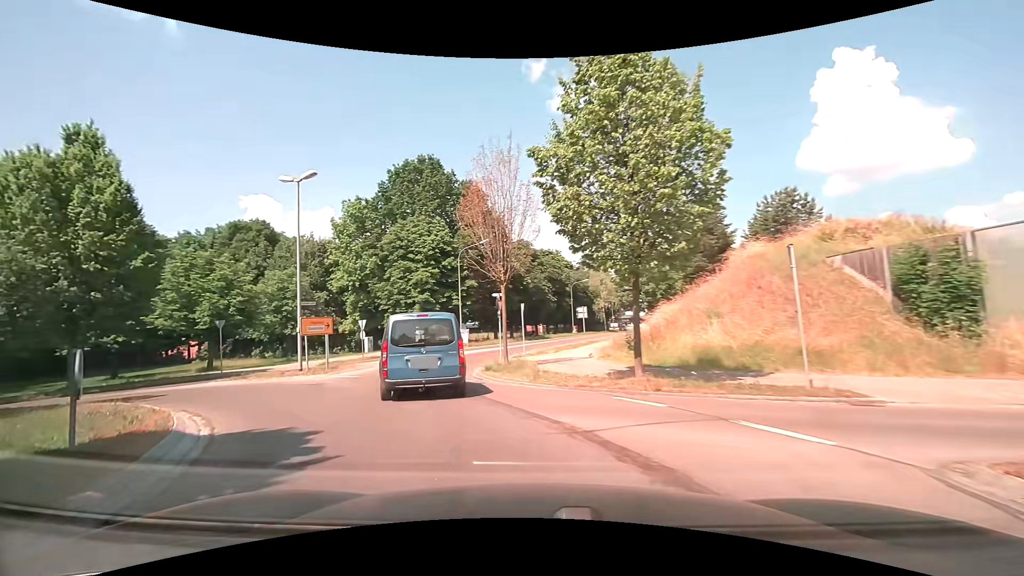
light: Day
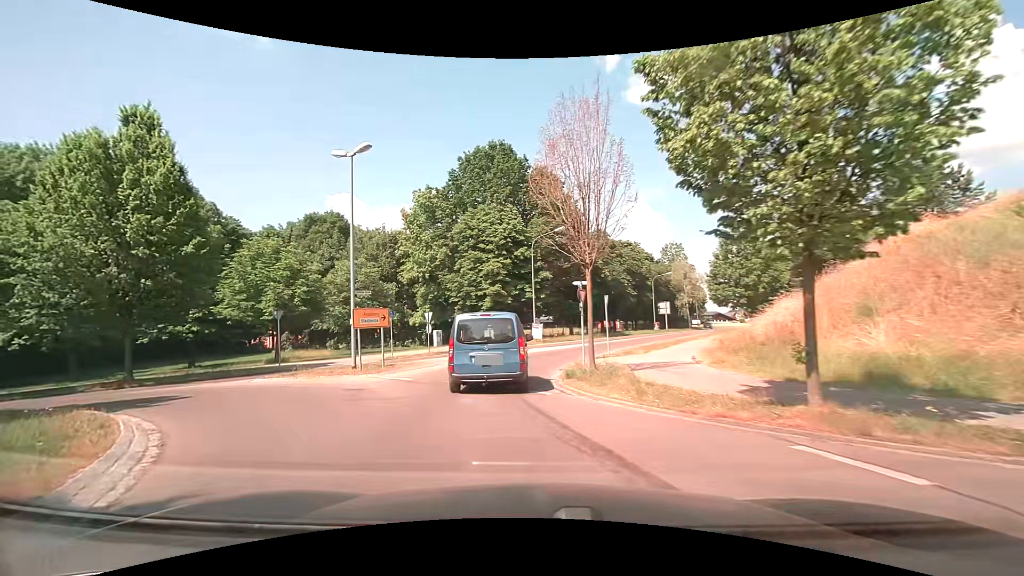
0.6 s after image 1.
(-0.2, +3.6) m; -8°
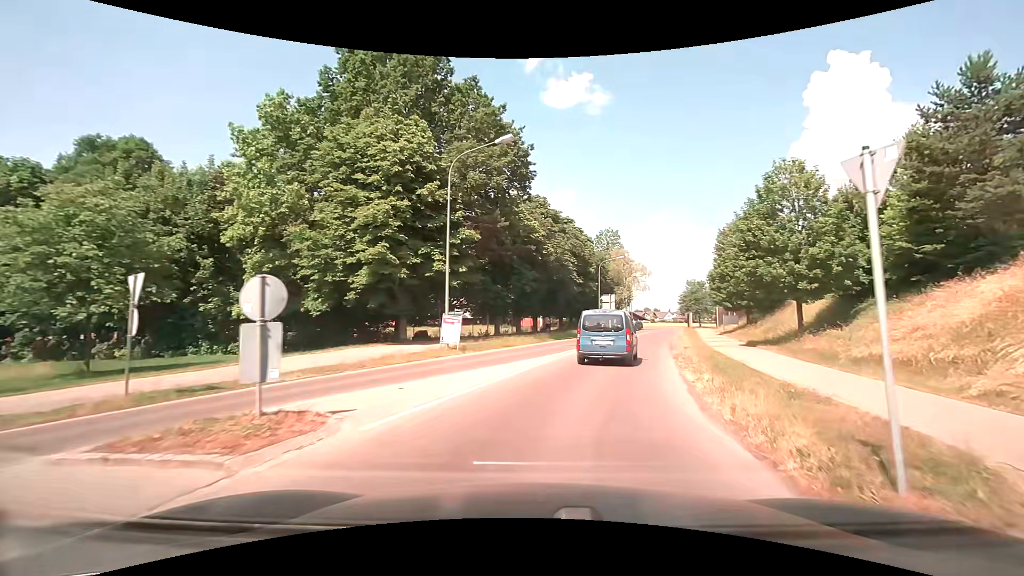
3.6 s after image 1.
(-0.7, +20.4) m; +10°
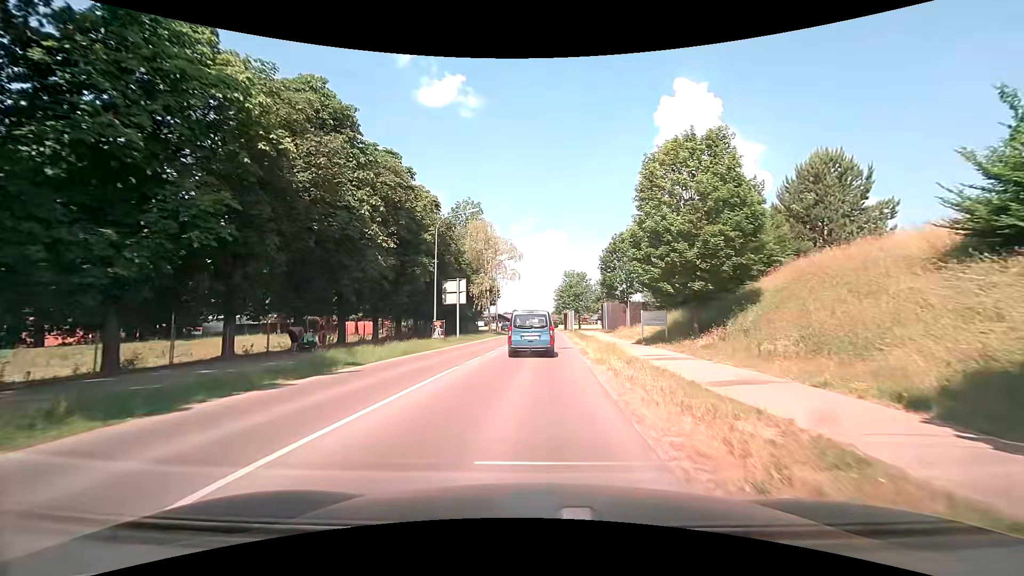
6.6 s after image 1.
(+5.5, +27.8) m; +14°
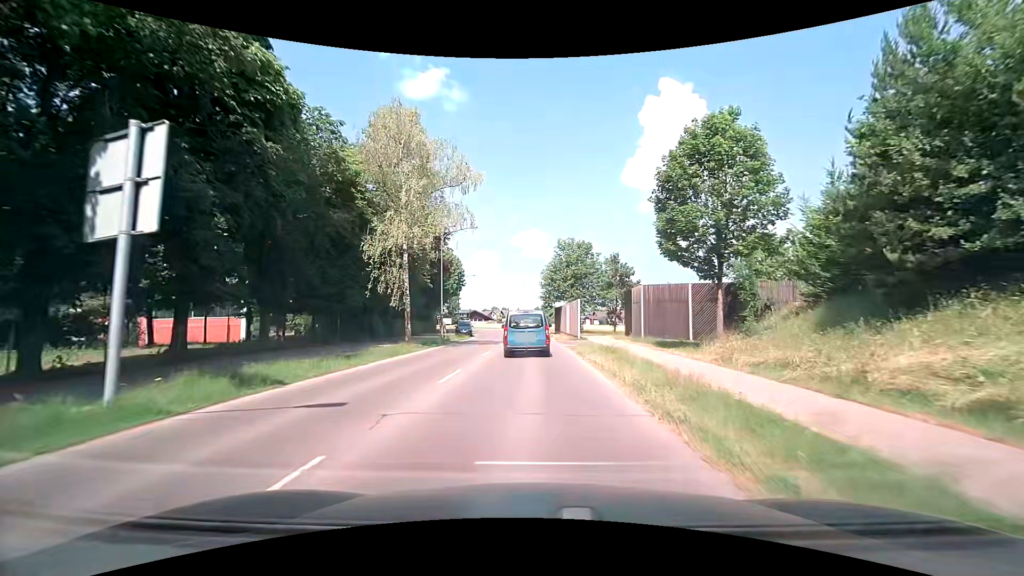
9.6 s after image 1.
(+0.6, +32.1) m; +2°
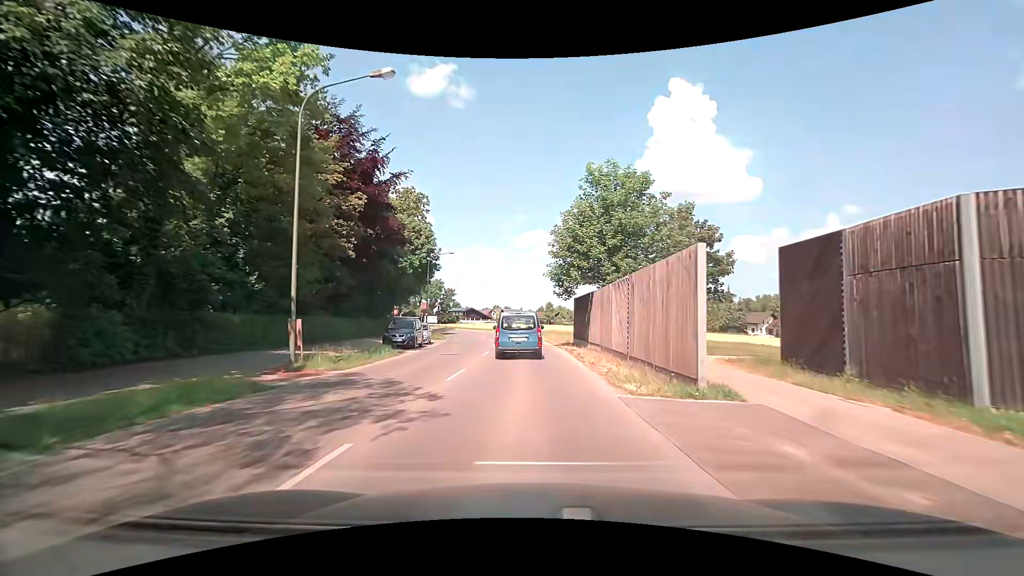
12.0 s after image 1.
(+0.3, +26.5) m; 0°
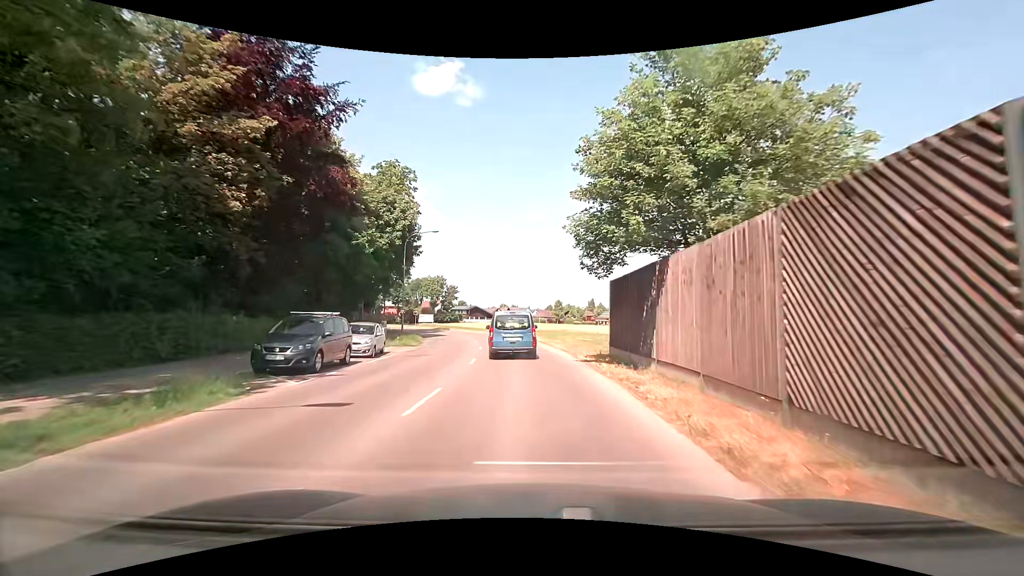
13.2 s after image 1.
(0.0, +13.5) m; -1°
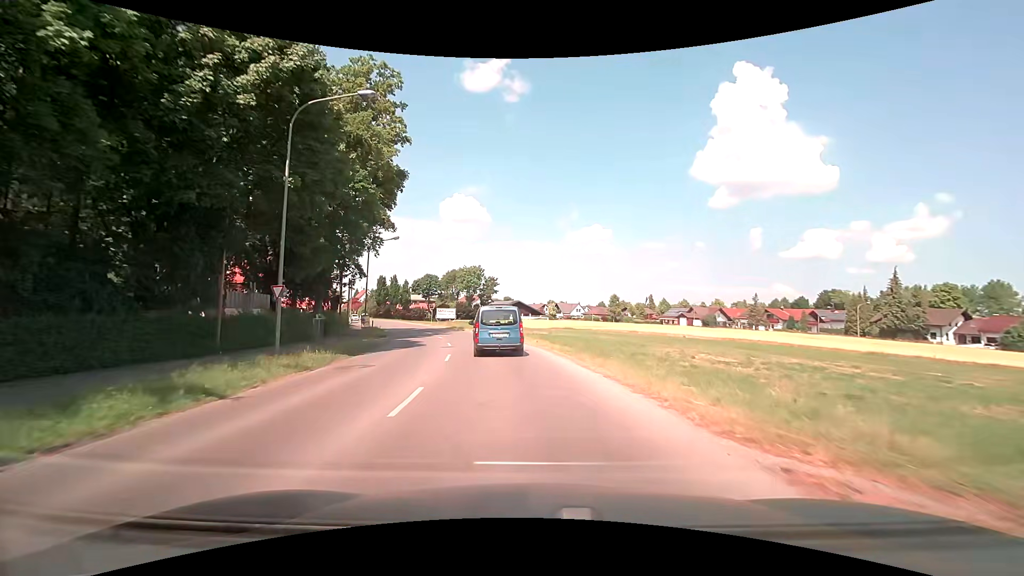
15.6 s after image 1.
(-1.0, +27.3) m; -6°
(0, +10) (-1, +20) (-3, +30) (-5, +40) (-8, +49) (-11, +59) (-15, +68) (-18, +77) (-22, +86) (-26, +96) m
